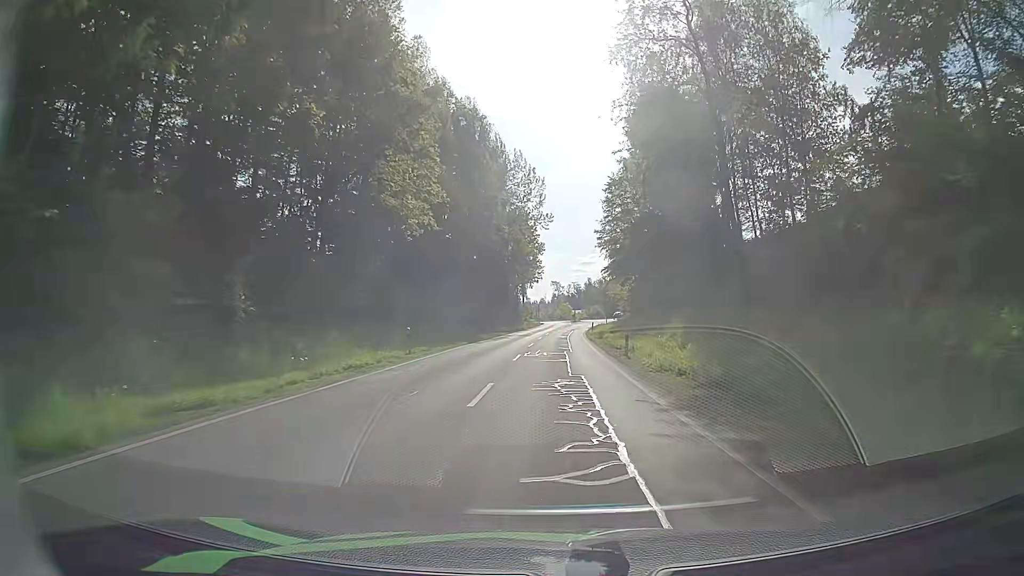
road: tertiary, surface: asphalt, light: Day
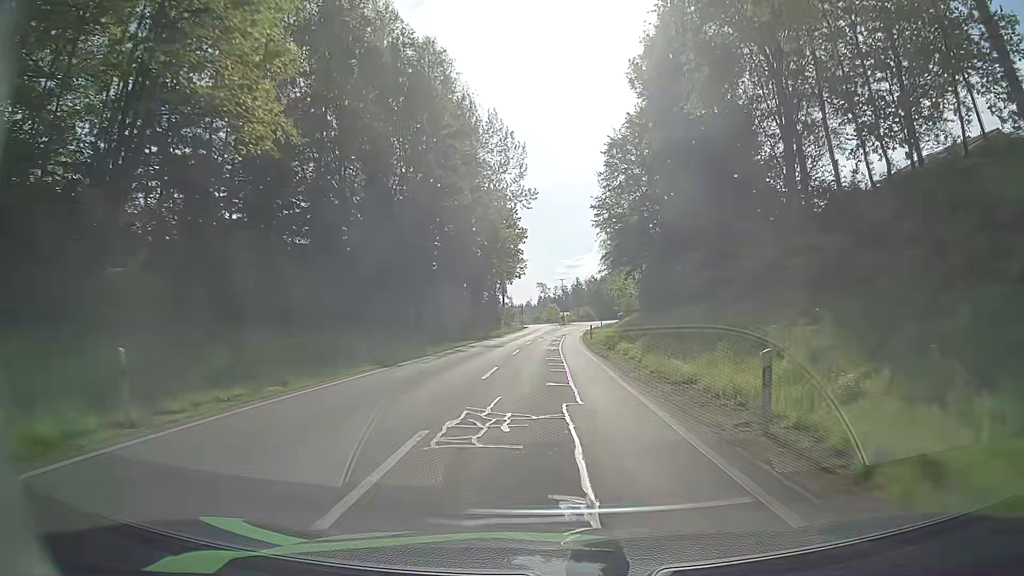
(+0.2, +18.2) m; +1°
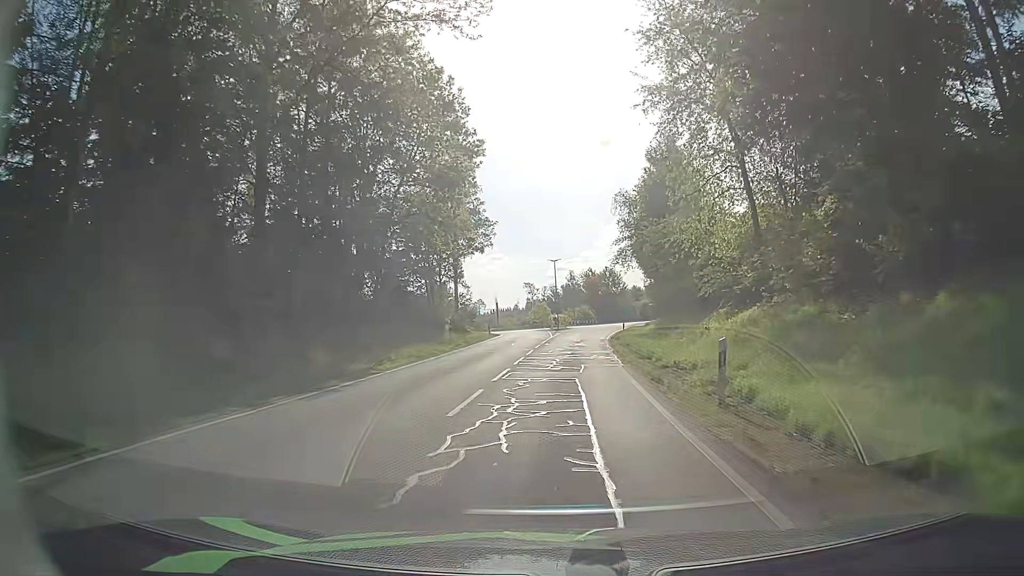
(+0.3, +42.4) m; -1°
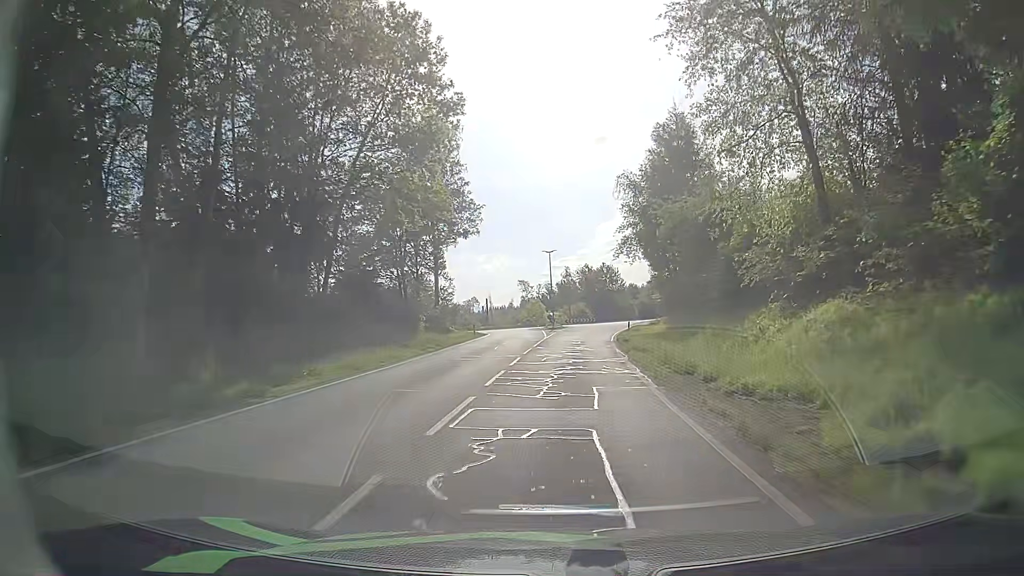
(+0.3, +7.9) m; +2°
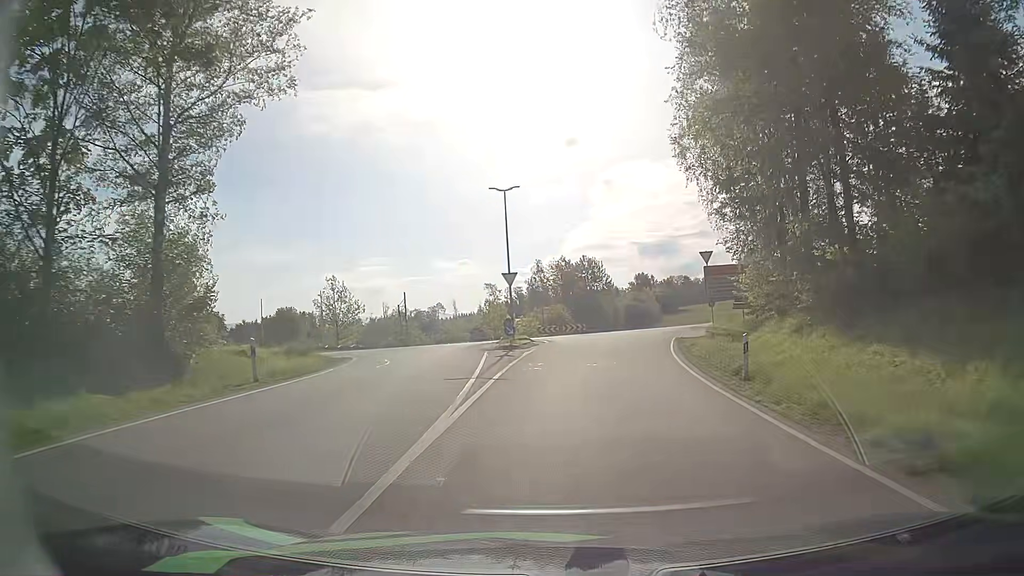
(+0.5, +36.5) m; +4°
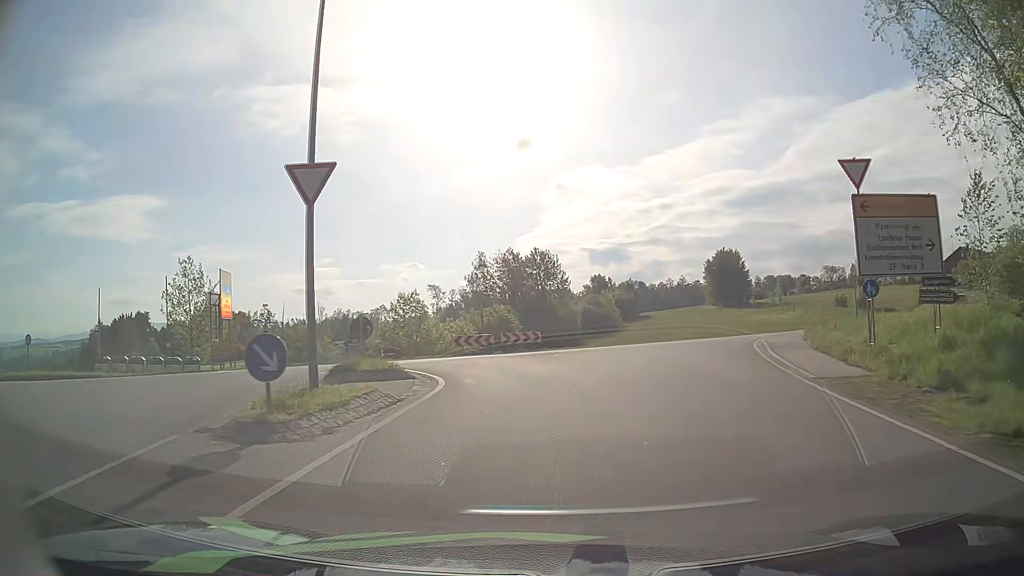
(+0.3, +24.1) m; +3°
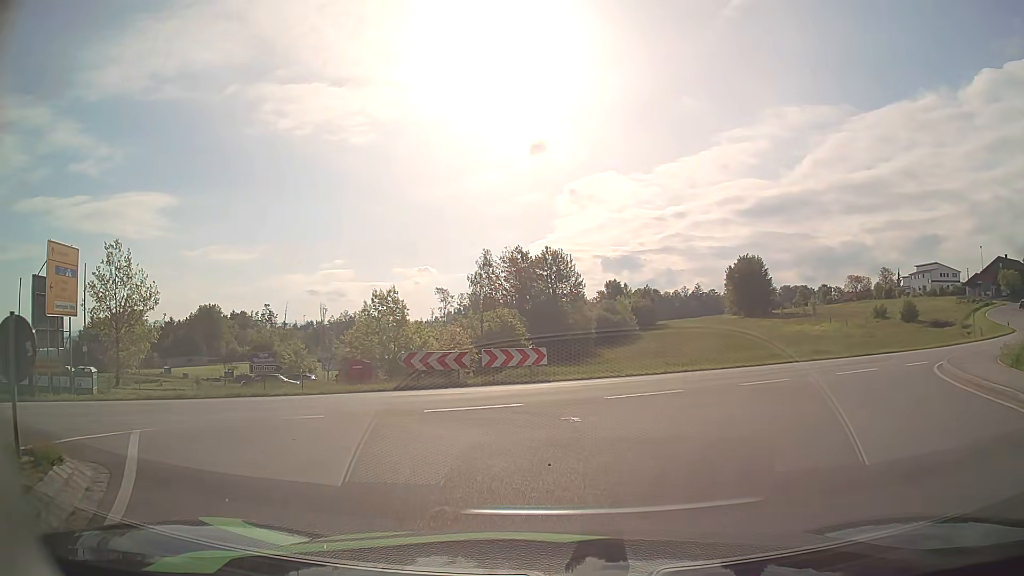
(0.0, +12.1) m; -1°
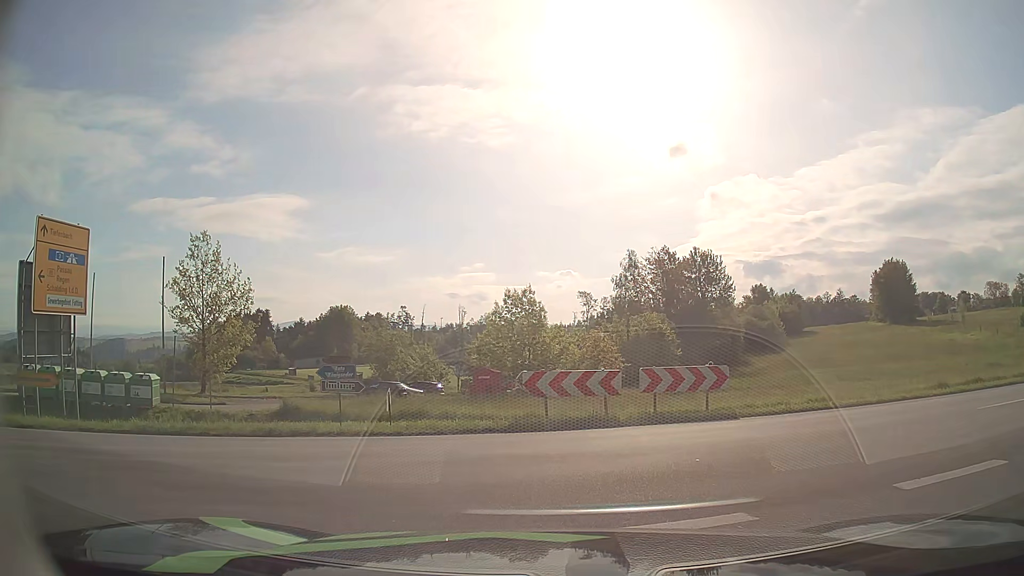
(-0.4, +5.5) m; -9°
